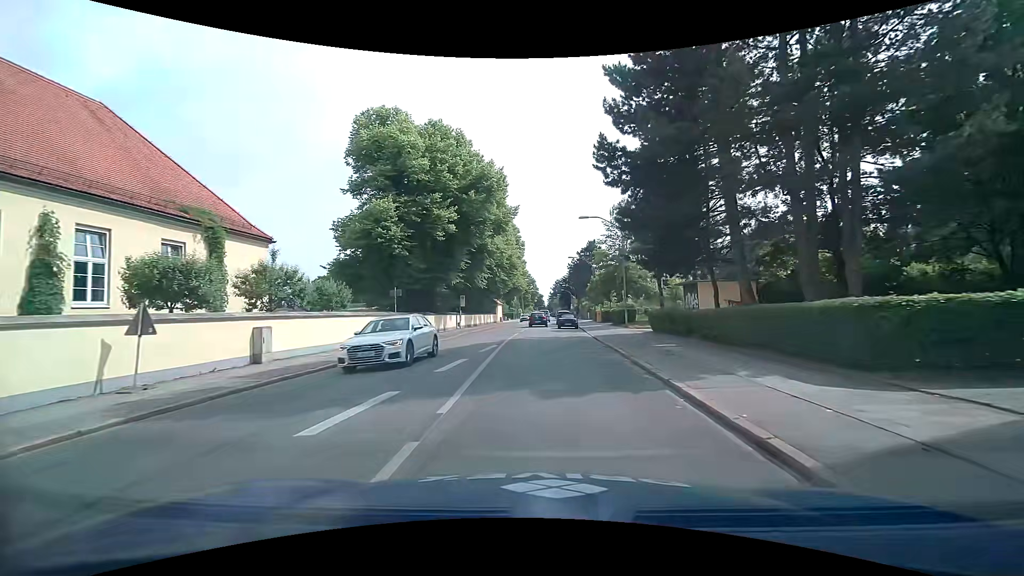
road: secondary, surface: asphalt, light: Day
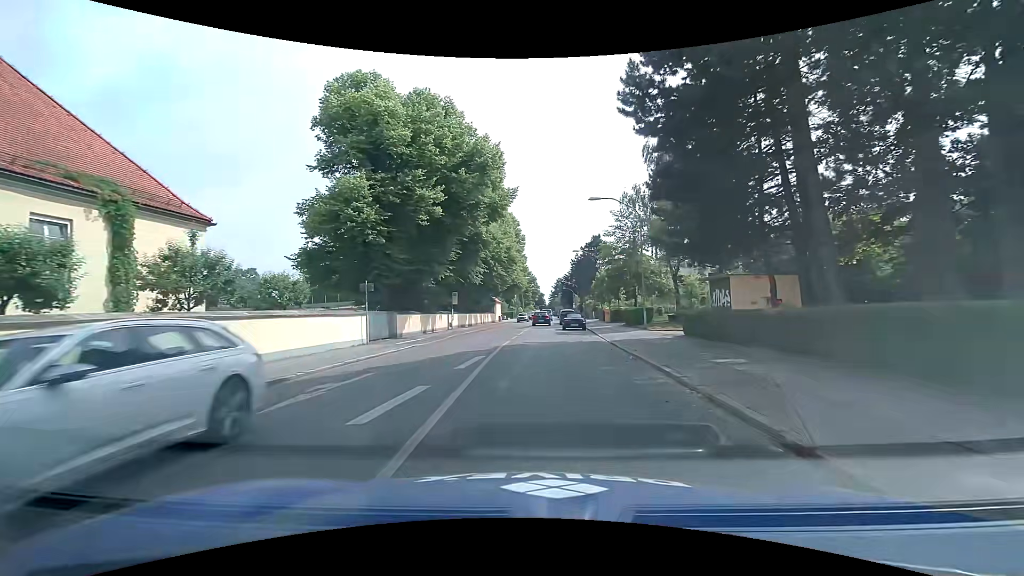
(0.0, +5.6) m; 0°
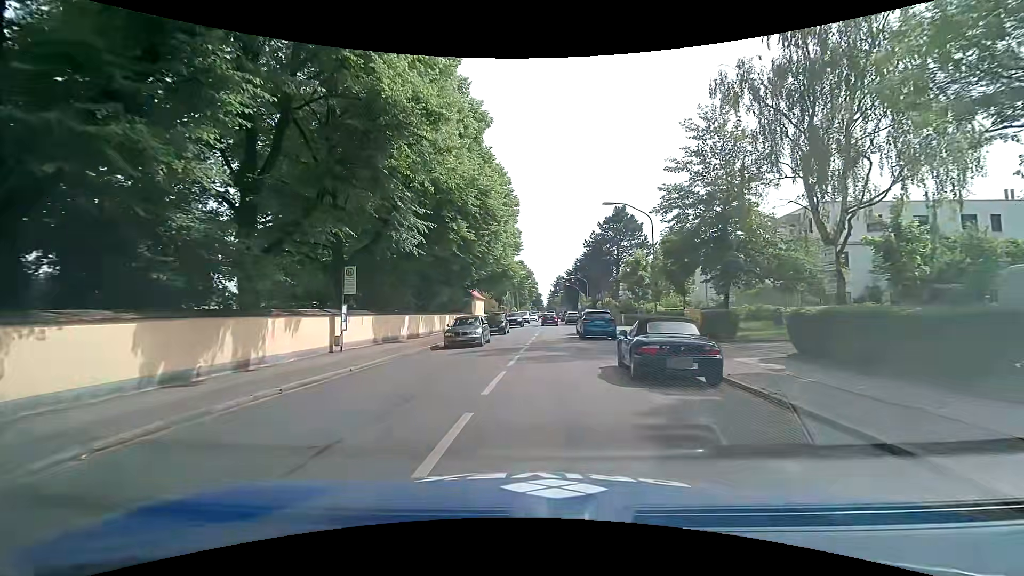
(0.0, +25.6) m; +1°
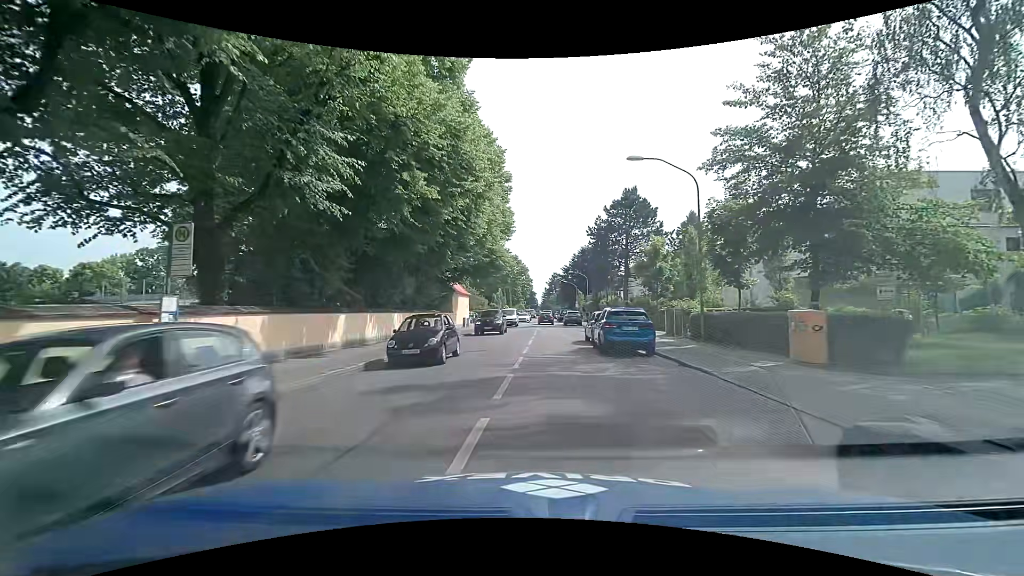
(0.0, +9.3) m; -1°
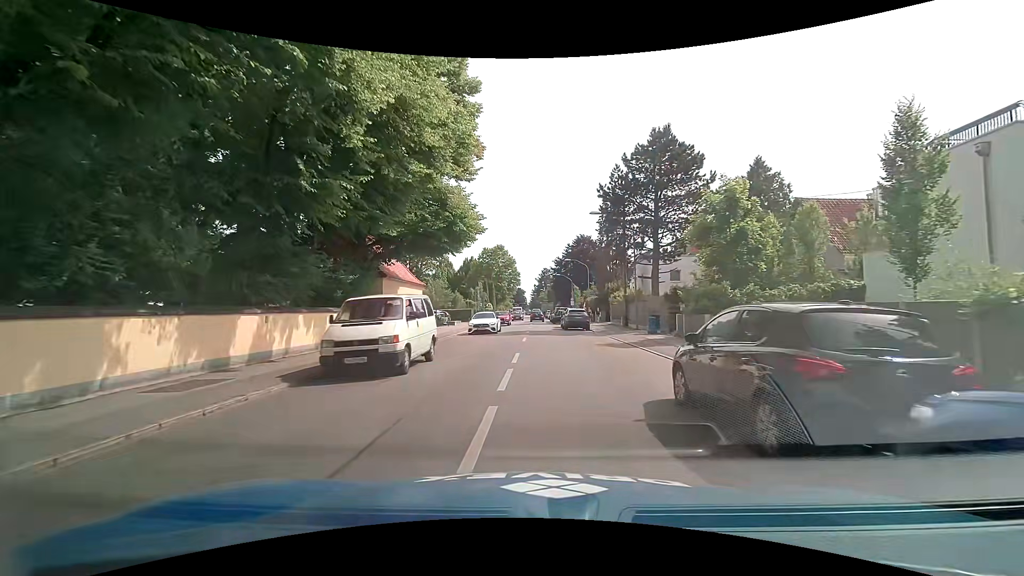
(+0.5, +17.3) m; +3°
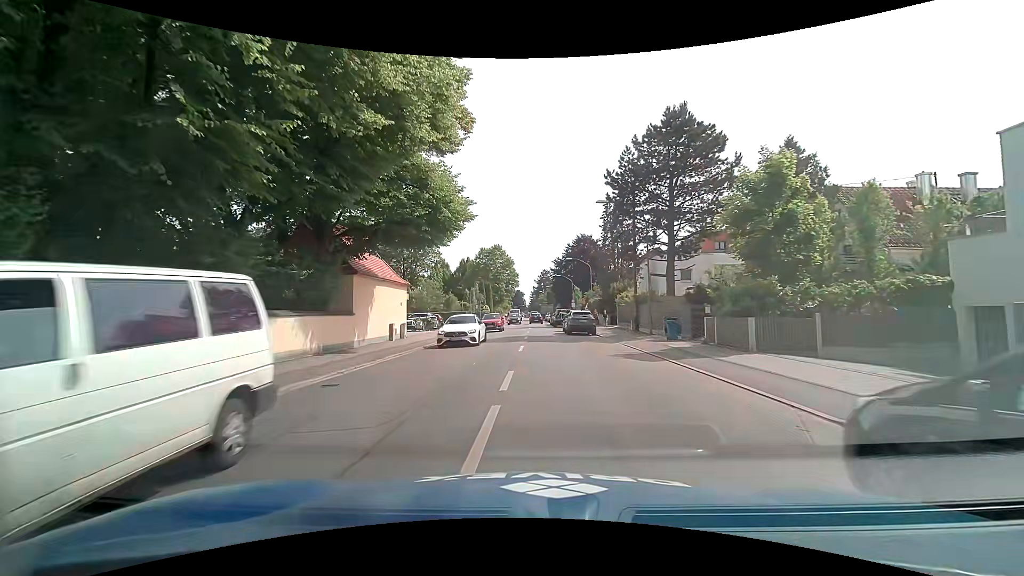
(-0.1, +4.2) m; 0°
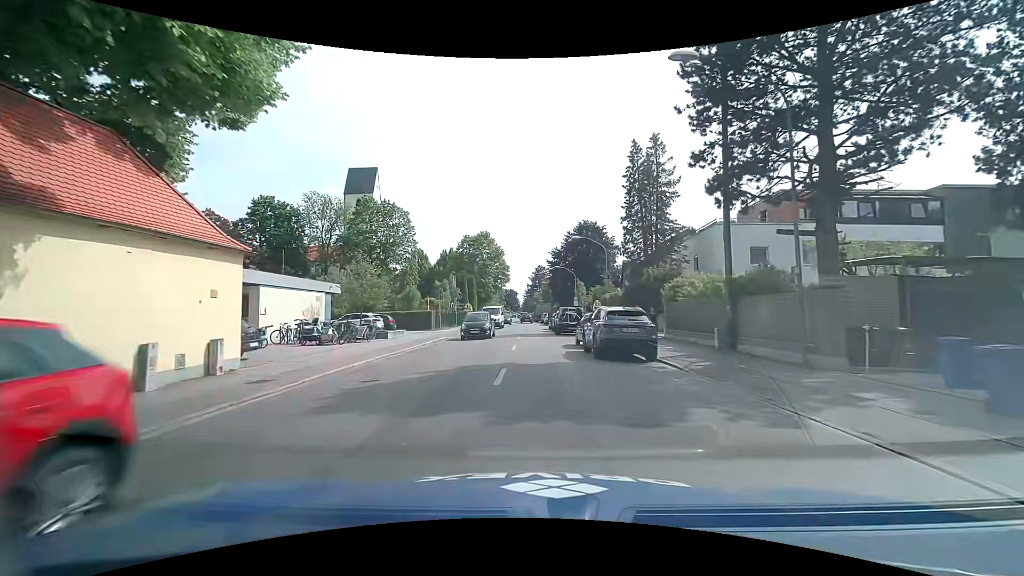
(-0.1, +17.3) m; 0°
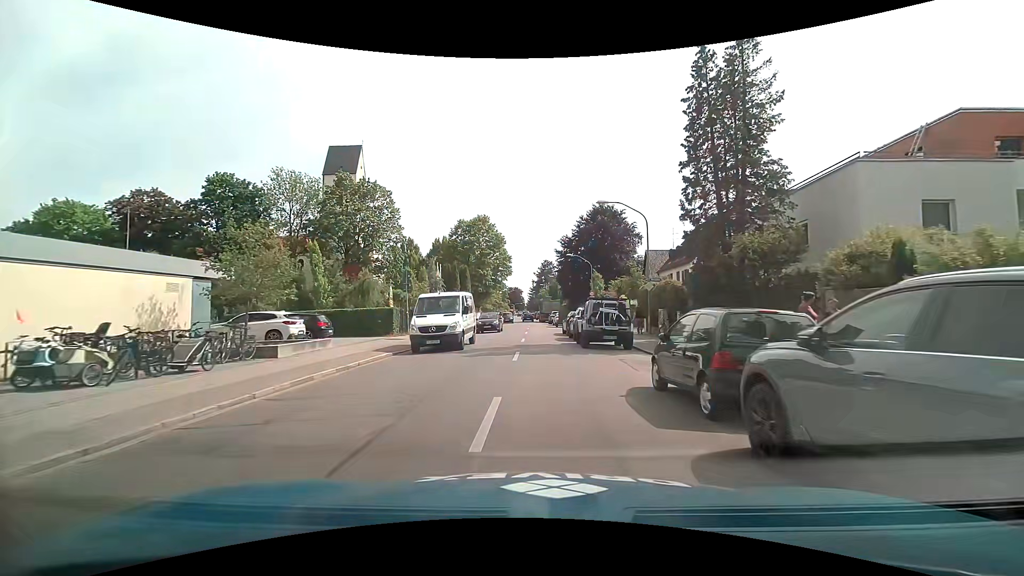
(-0.3, +13.6) m; -2°
(0, +10) (0, +20) (0, +30) (+1, +40) (+1, +50) (+1, +60) (0, +70) (0, +80) (0, +90) (0, +100) m
